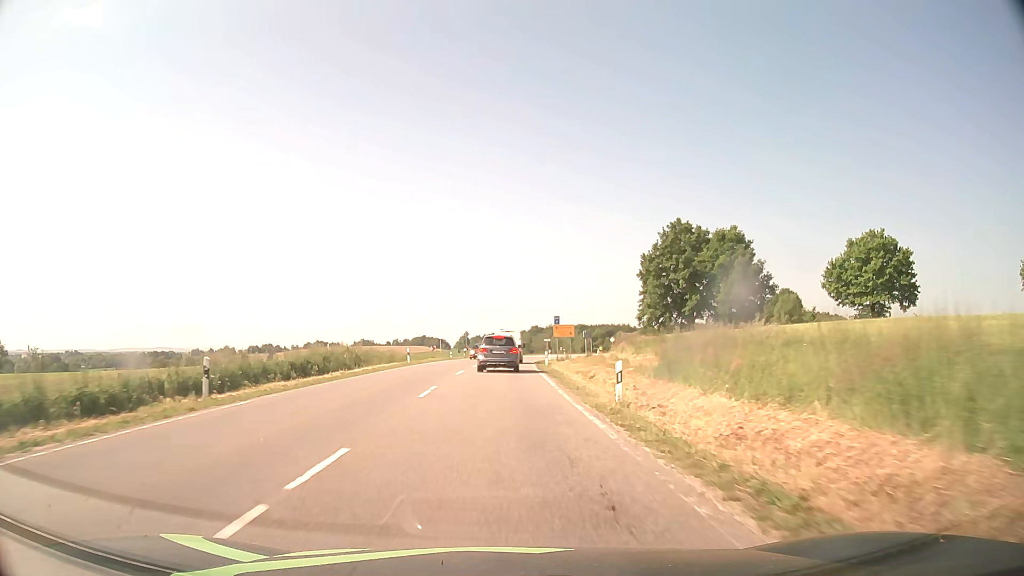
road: secondary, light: Day
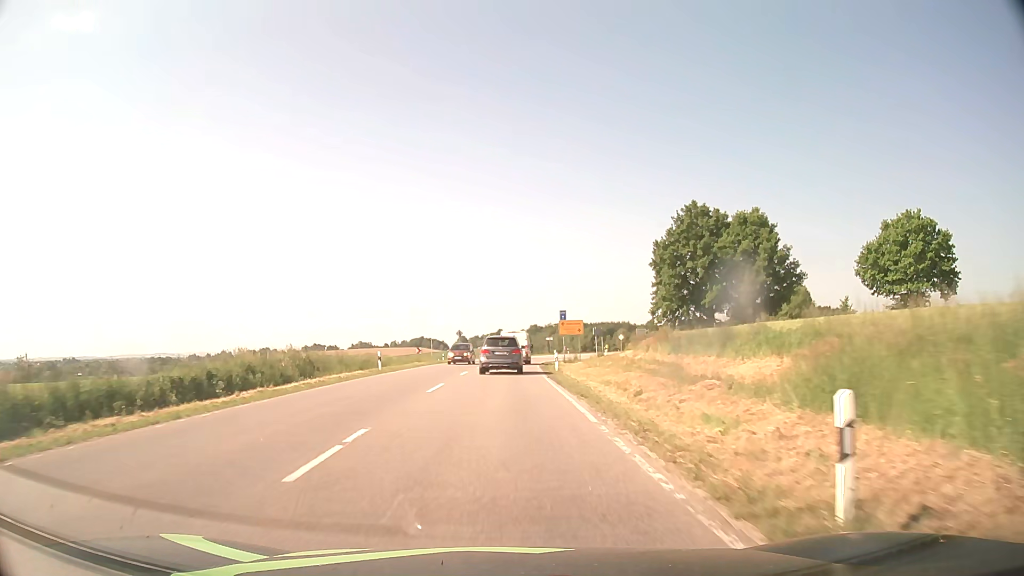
(0.0, +10.0) m; 0°
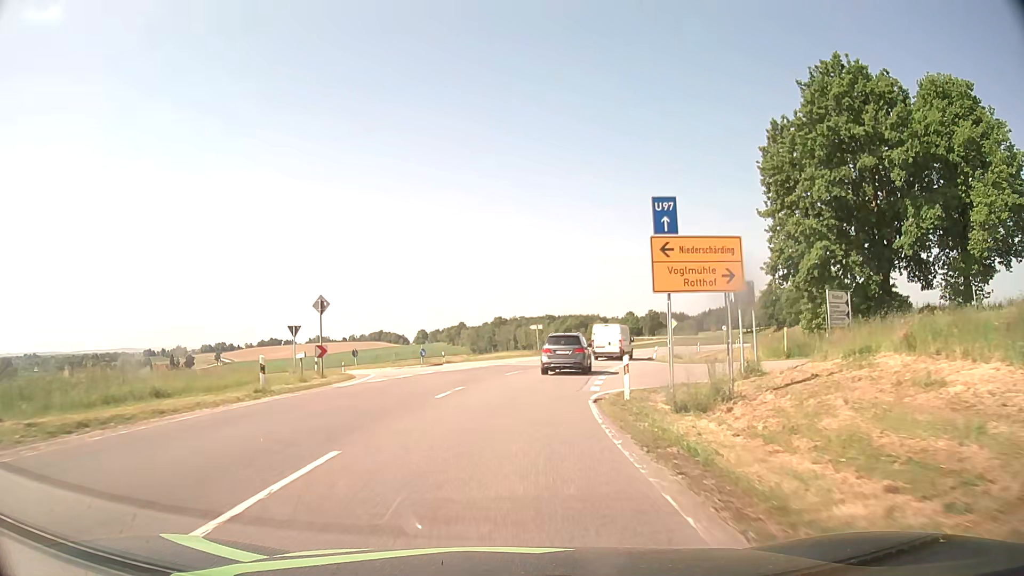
(+0.6, +47.1) m; +3°
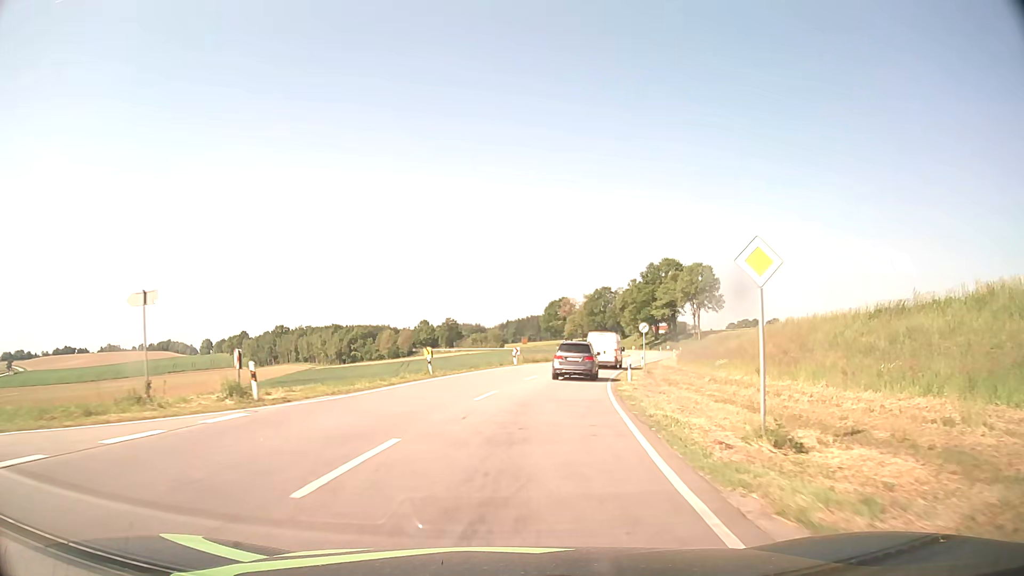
(+6.4, +45.7) m; +17°
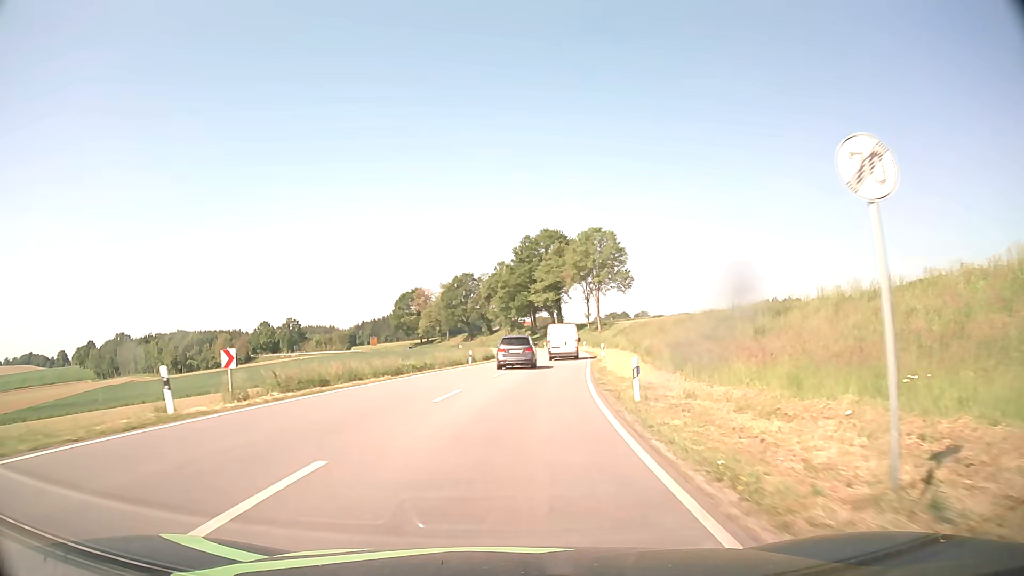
(+4.5, +37.9) m; +12°
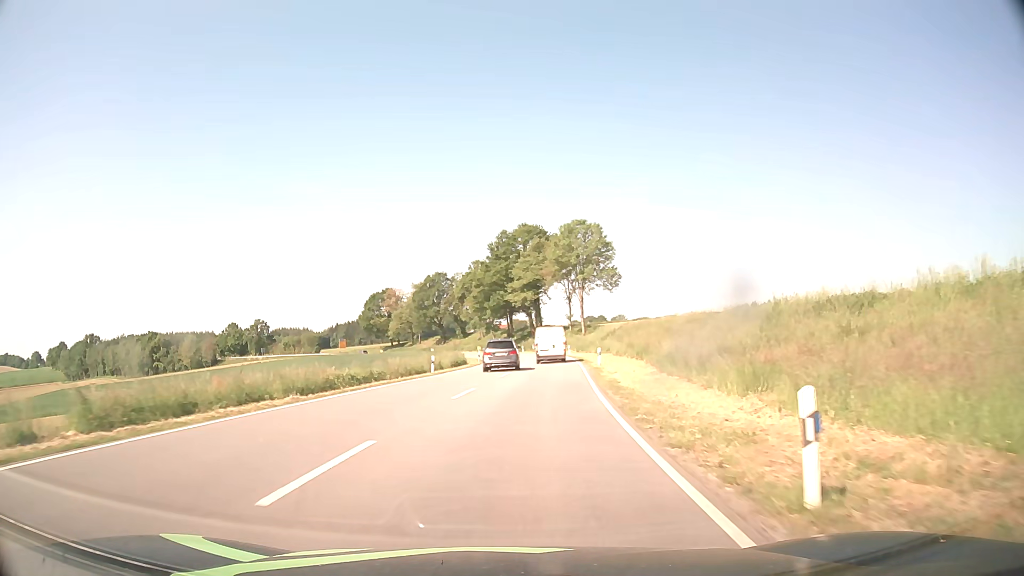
(+0.2, +10.0) m; +2°
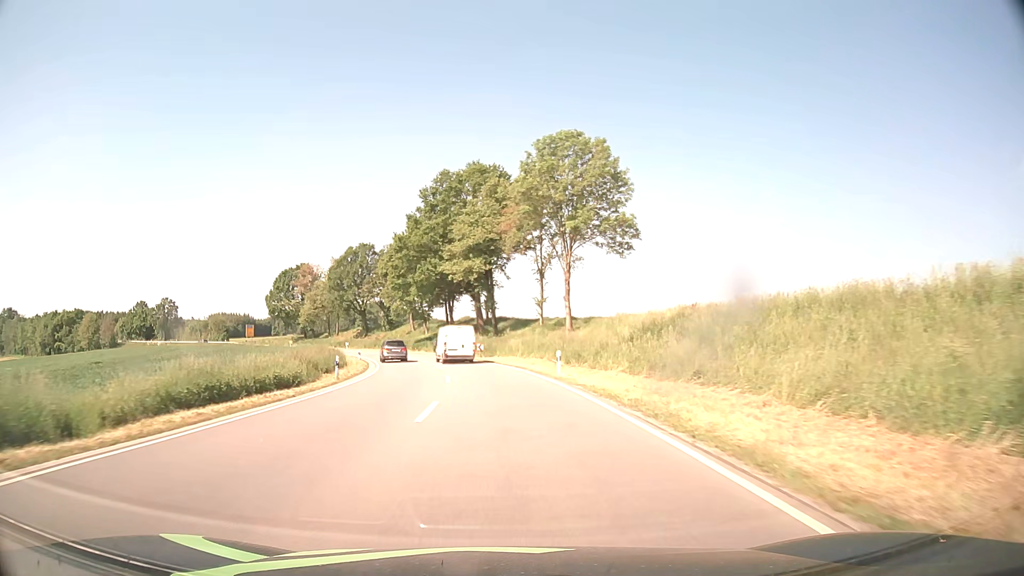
(+2.2, +42.1) m; +4°
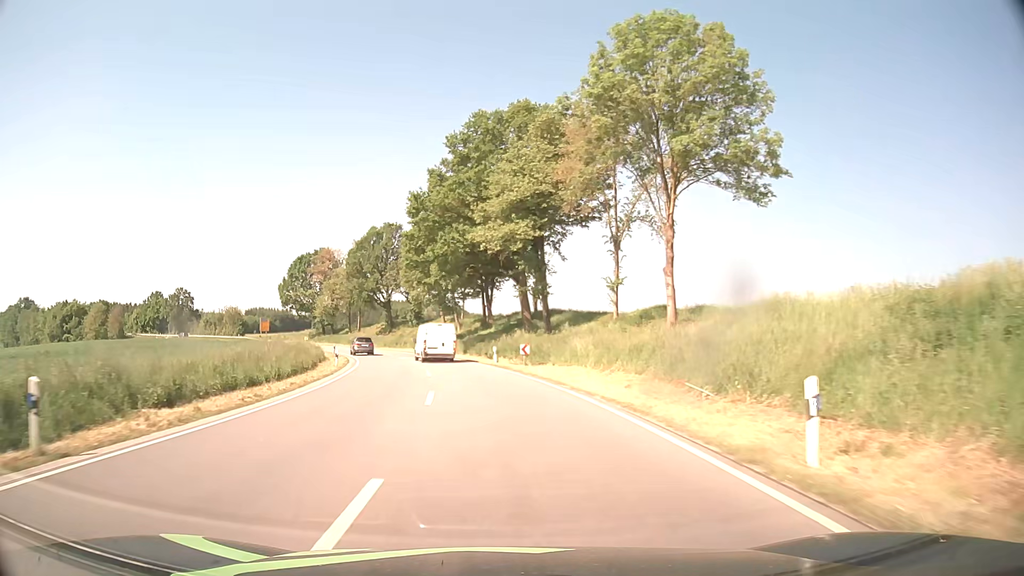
(-0.6, +21.5) m; -4°
(0, +10) (-1, +20) (-2, +30) (-3, +40) (-5, +50) (-8, +59) (-11, +69) (-14, +78) (-18, +87) (-23, +96) m
